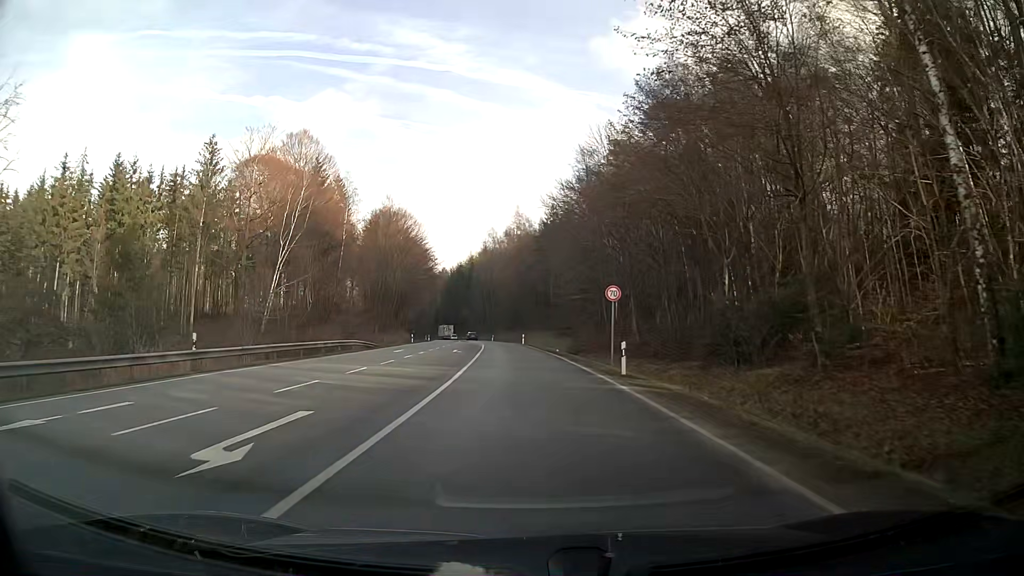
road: secondary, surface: asphalt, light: Day
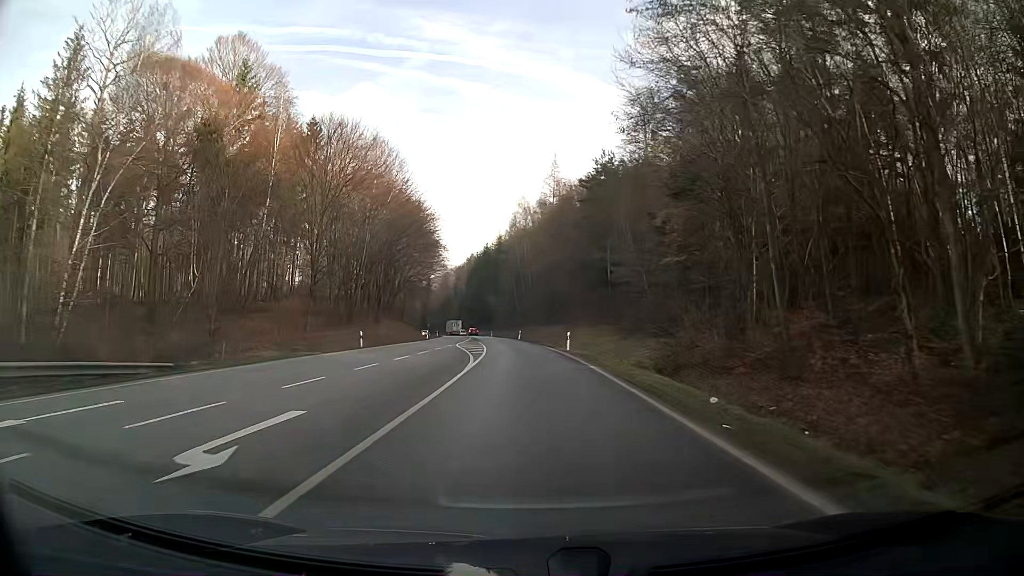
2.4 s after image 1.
(-0.8, +36.3) m; -3°
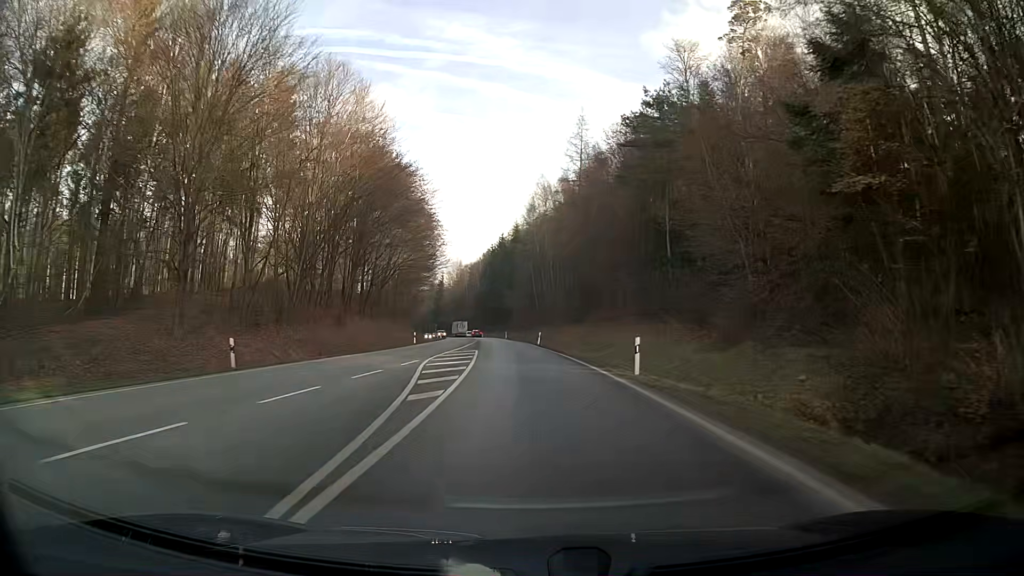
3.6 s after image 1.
(-0.3, +20.9) m; -2°
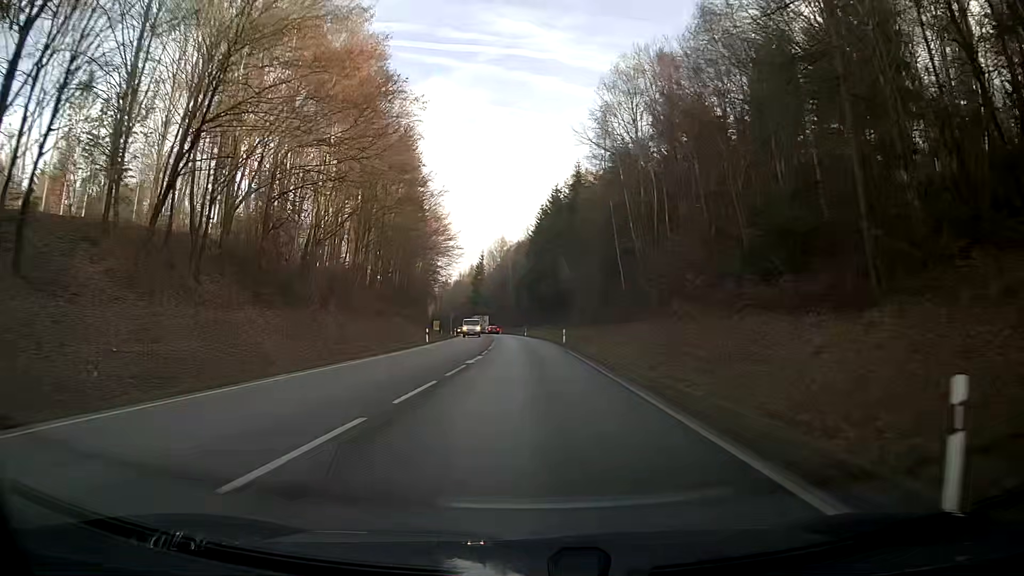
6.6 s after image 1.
(-2.4, +54.7) m; -4°
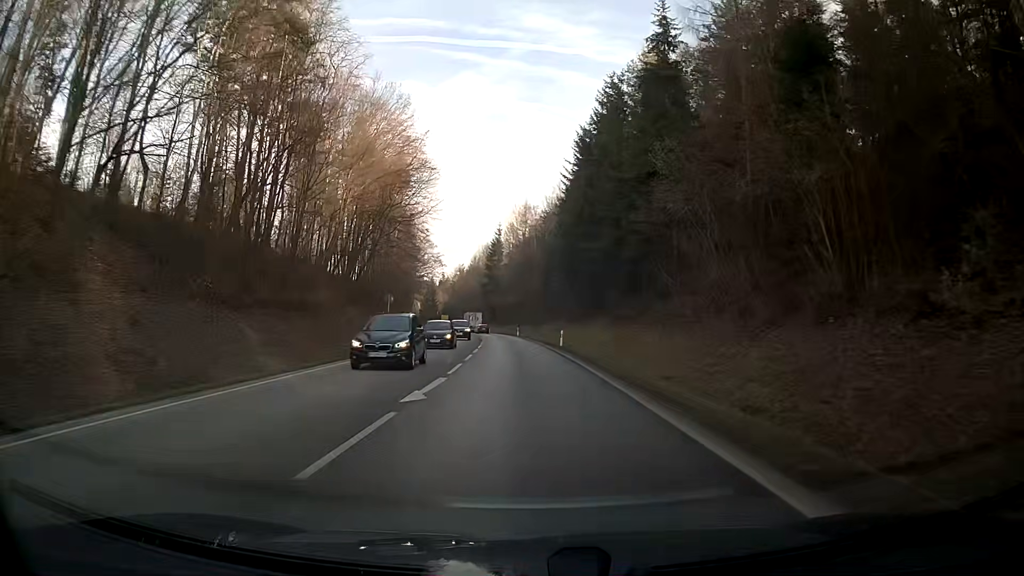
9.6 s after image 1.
(-1.2, +53.7) m; -3°
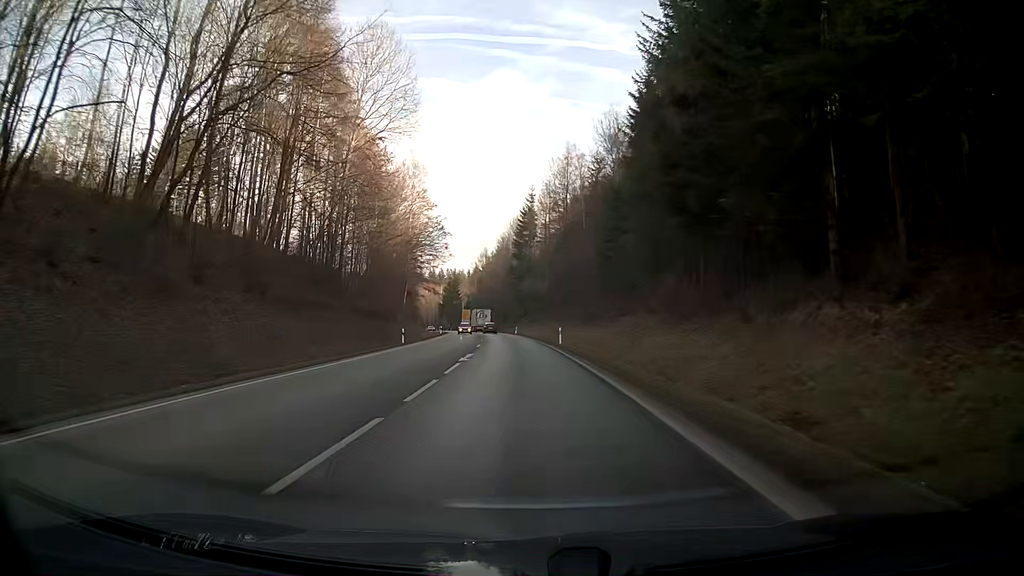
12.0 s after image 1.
(-1.0, +43.0) m; -3°
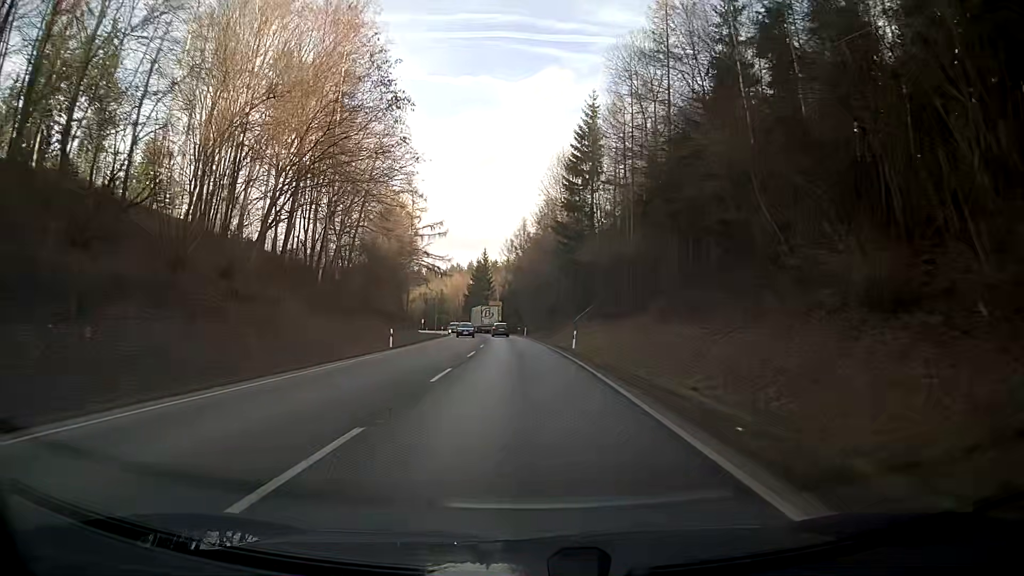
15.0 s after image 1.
(-1.7, +54.1) m; -3°
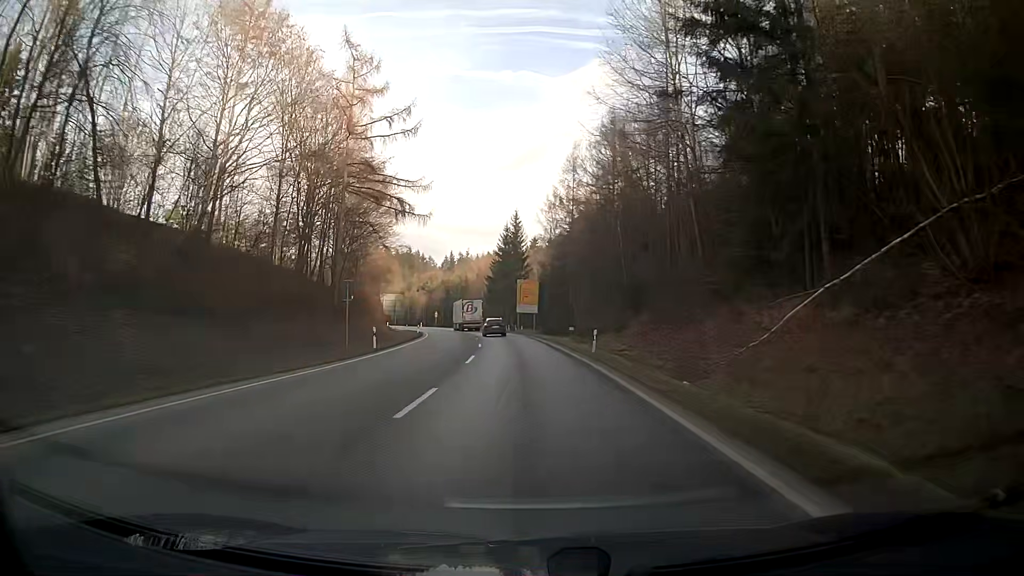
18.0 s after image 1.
(-1.9, +52.5) m; -4°
